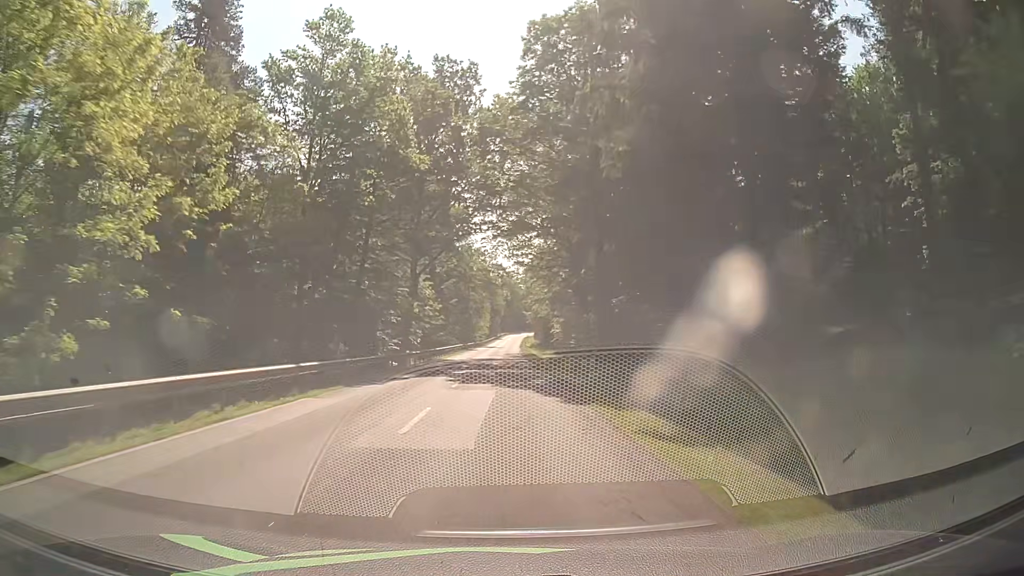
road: secondary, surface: asphalt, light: Day
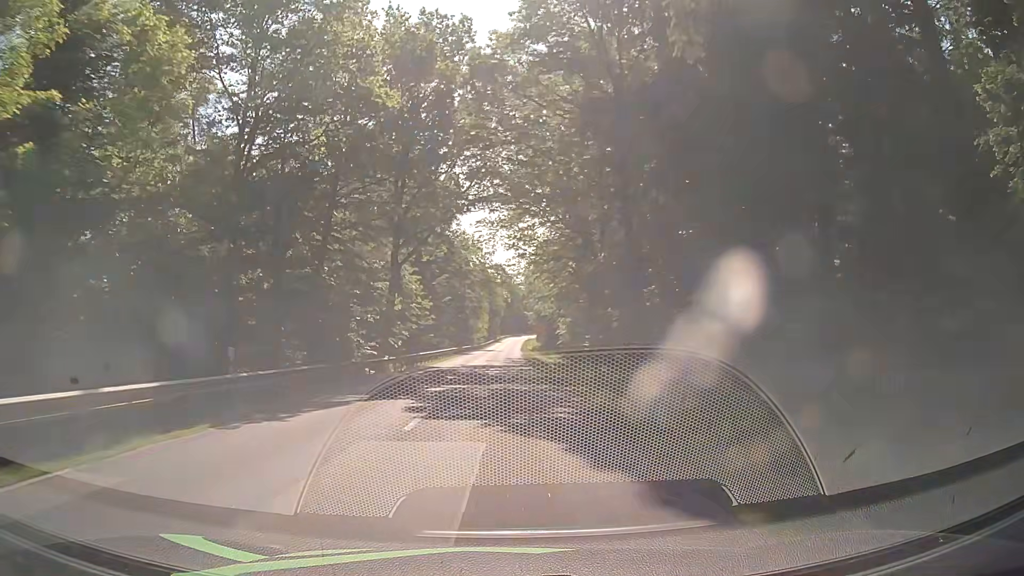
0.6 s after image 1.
(0.0, +9.6) m; 0°
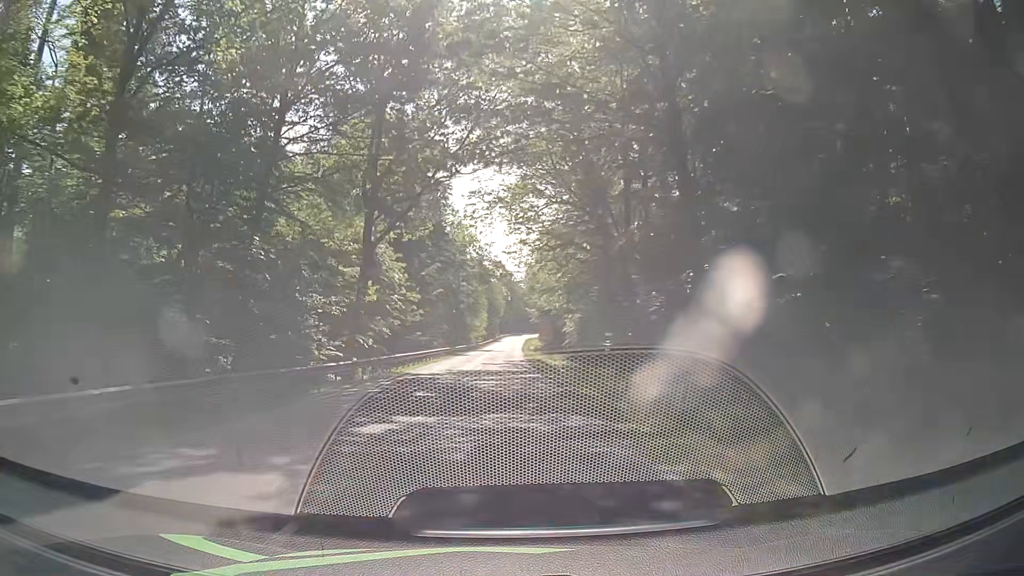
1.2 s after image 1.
(0.0, +9.6) m; -1°
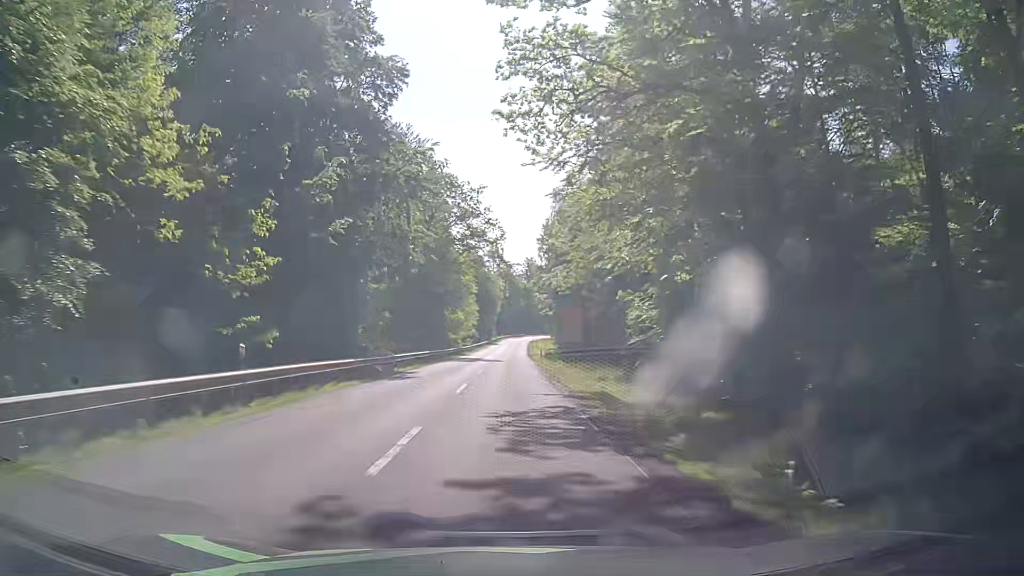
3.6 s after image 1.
(+0.7, +38.3) m; +2°
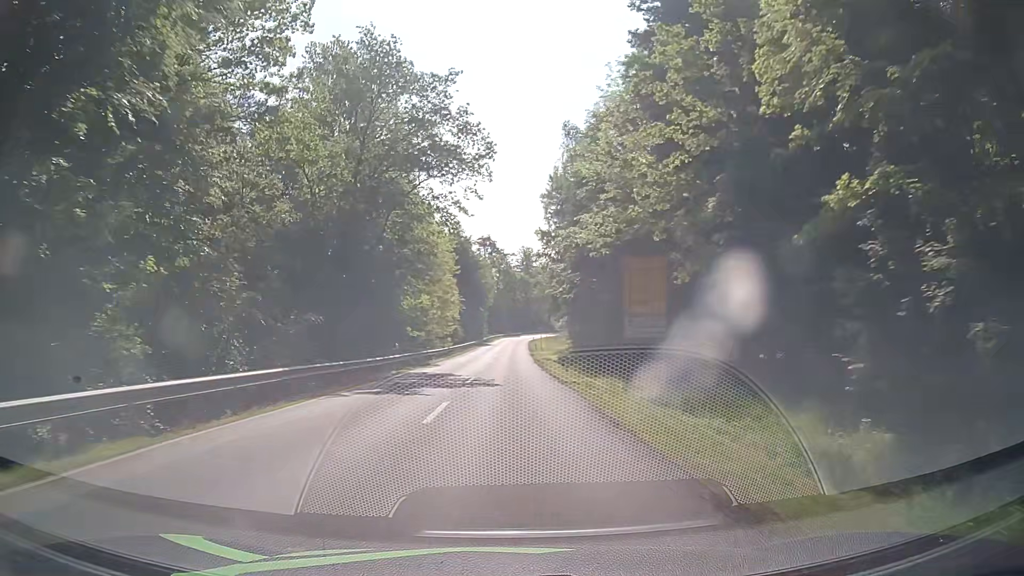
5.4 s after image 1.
(-0.3, +28.7) m; 0°
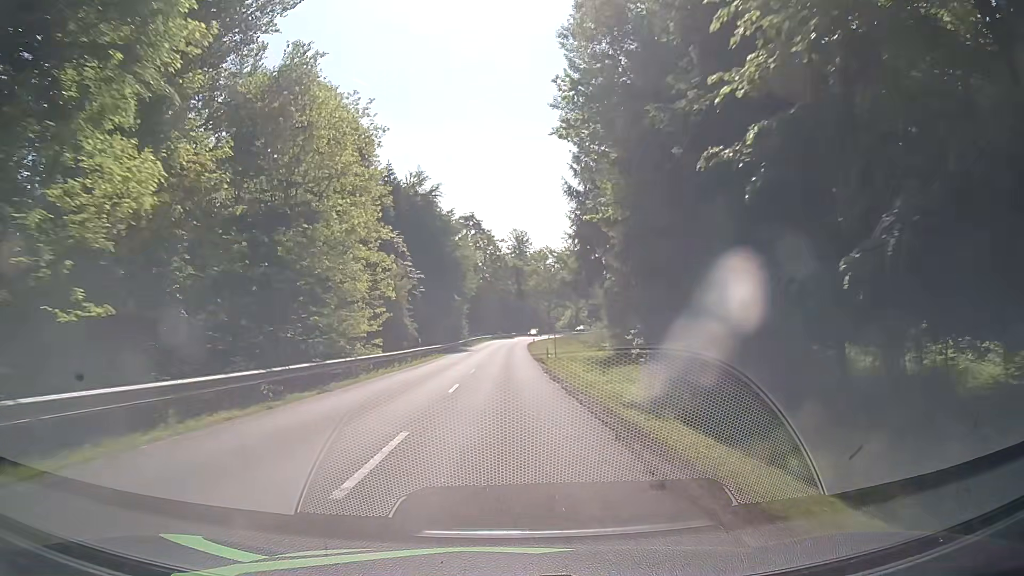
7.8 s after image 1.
(+0.3, +38.3) m; +1°
(0, +10) (0, +20) (0, +30) (0, +40) (0, +50) (0, +60) (0, +70) (0, +80) (+1, +90) (+2, +100) m
